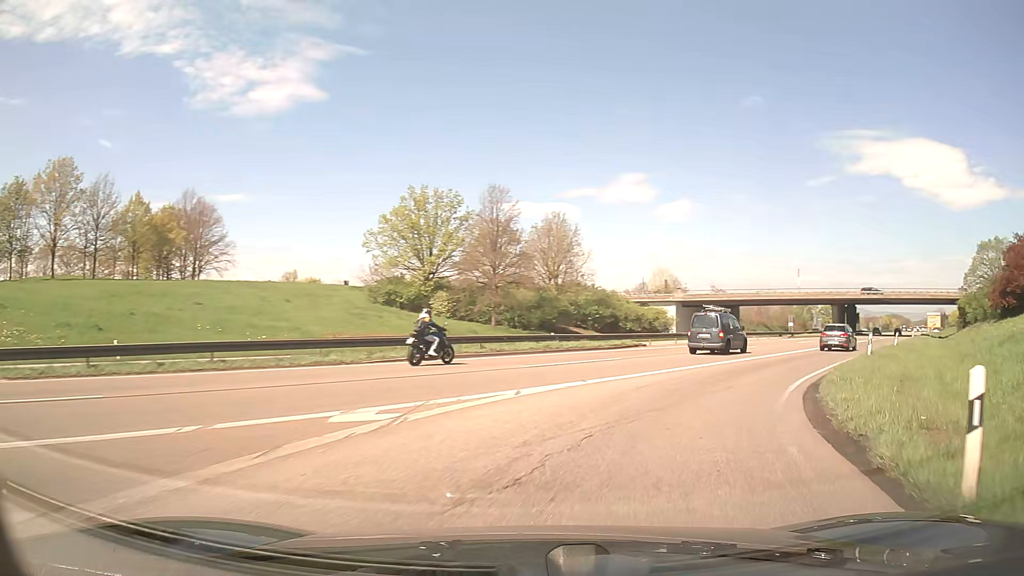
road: trunk_link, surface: asphalt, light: Day
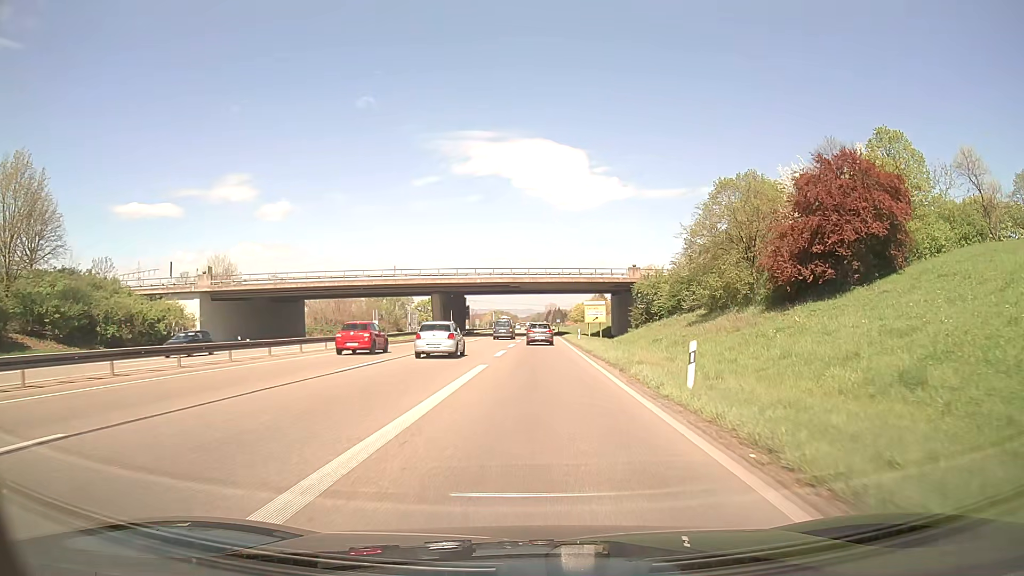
(+14.7, +31.6) m; +35°
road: trunk
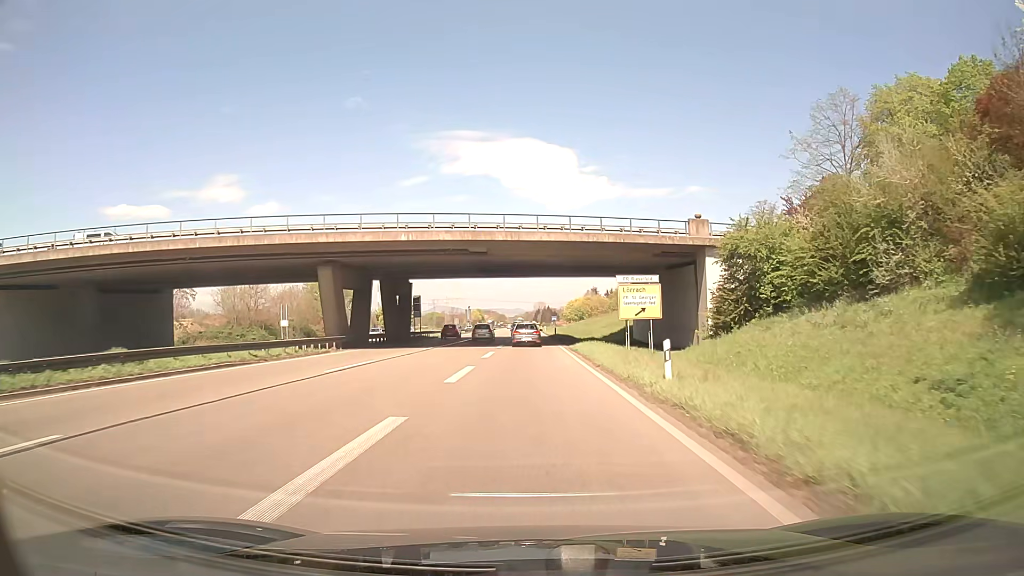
(+0.7, +37.3) m; +1°
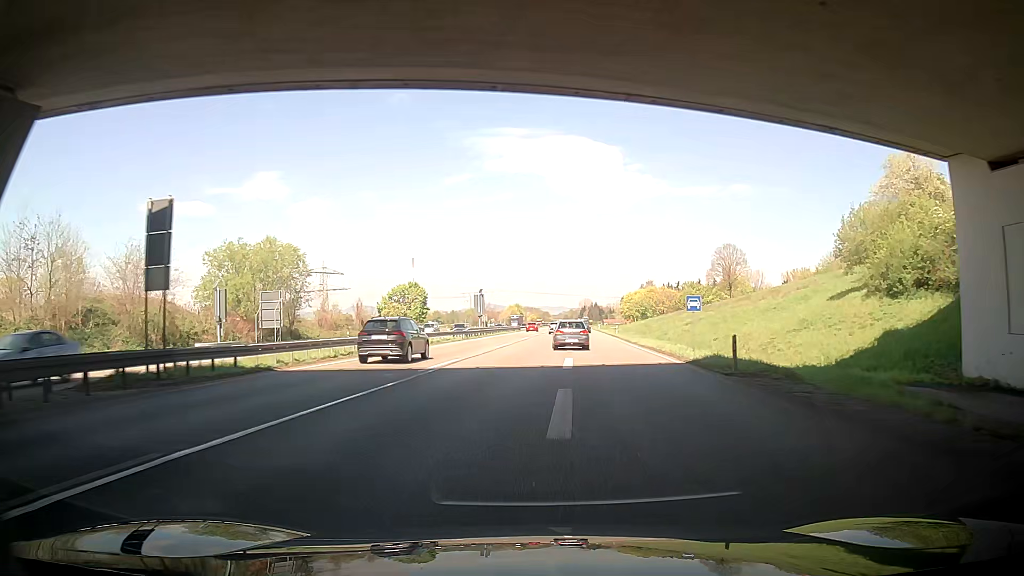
(-1.7, +56.7) m; -5°
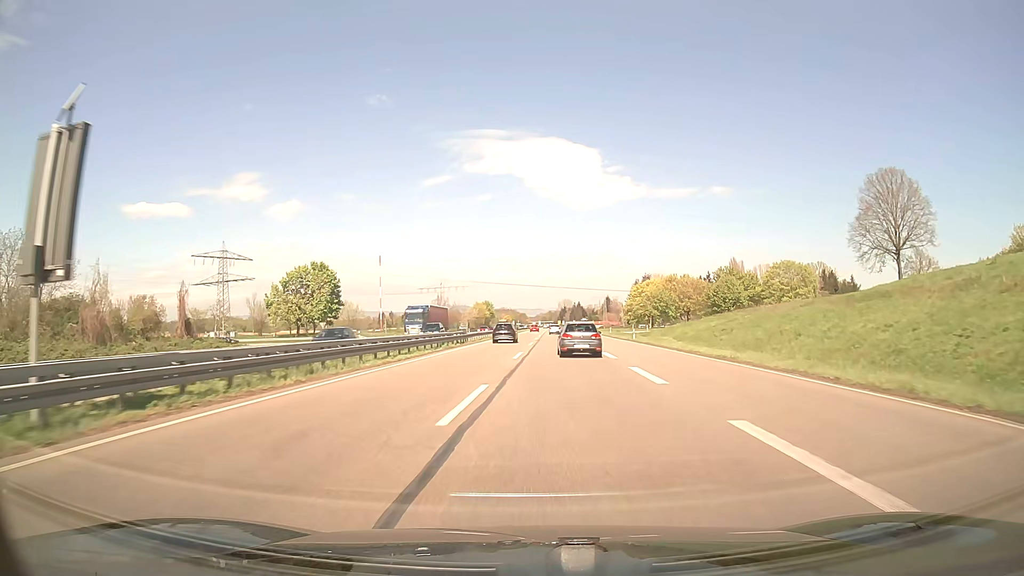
(+1.6, +65.1) m; +3°
(0, +10) (0, +20) (0, +30) (0, +40) (0, +50) (-1, +60) (-1, +70) (-1, +80) (0, +90) (0, +100) m
